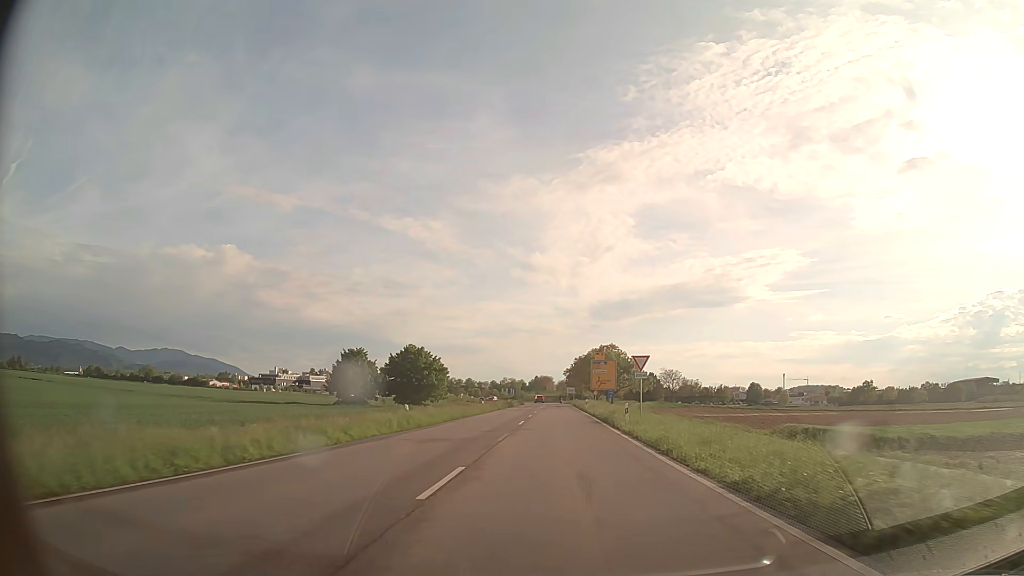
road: secondary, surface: asphalt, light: Day
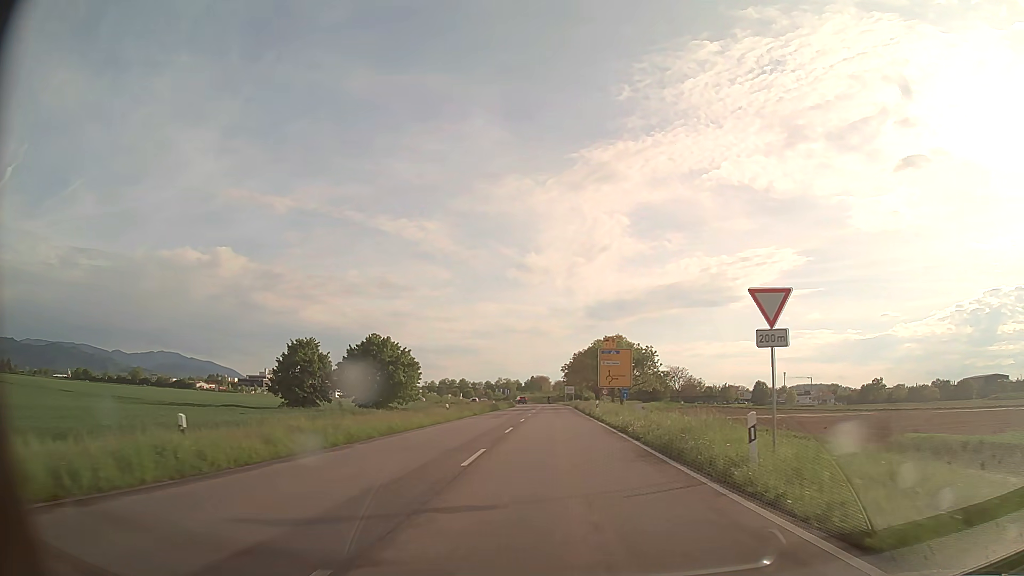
(0.0, +19.4) m; 0°
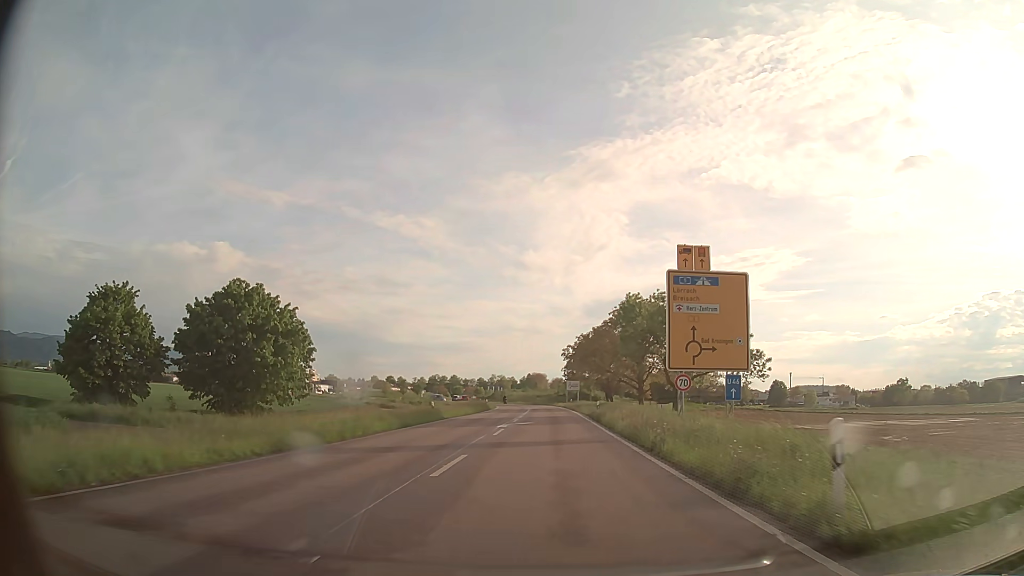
(+0.1, +37.8) m; 0°
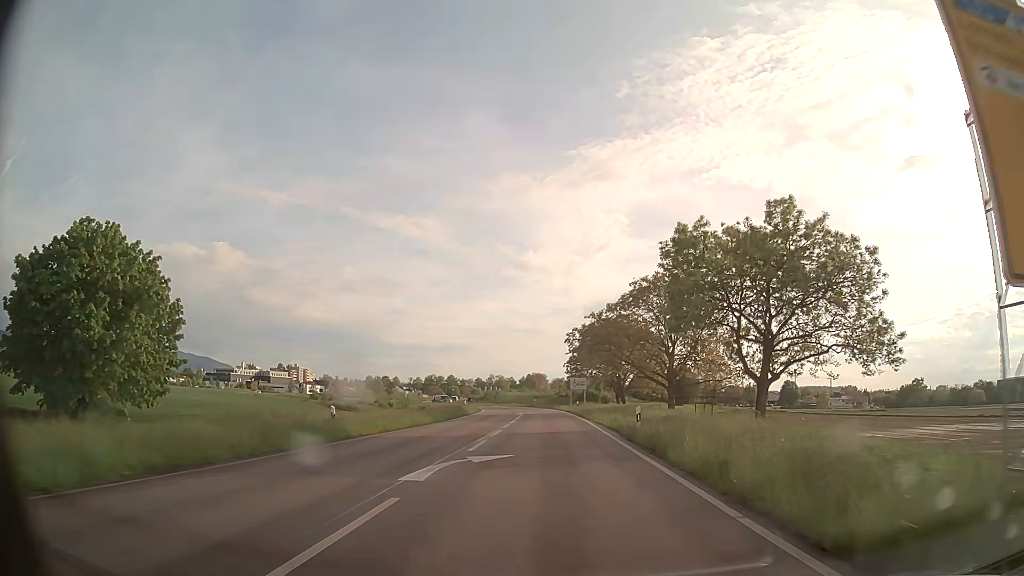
(0.0, +18.4) m; 0°
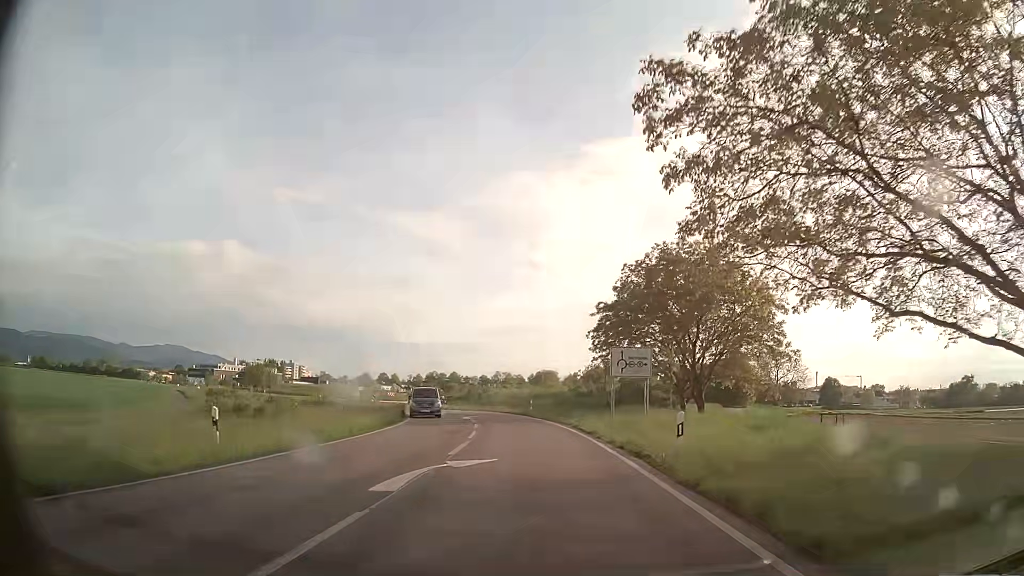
(-0.2, +43.0) m; -1°
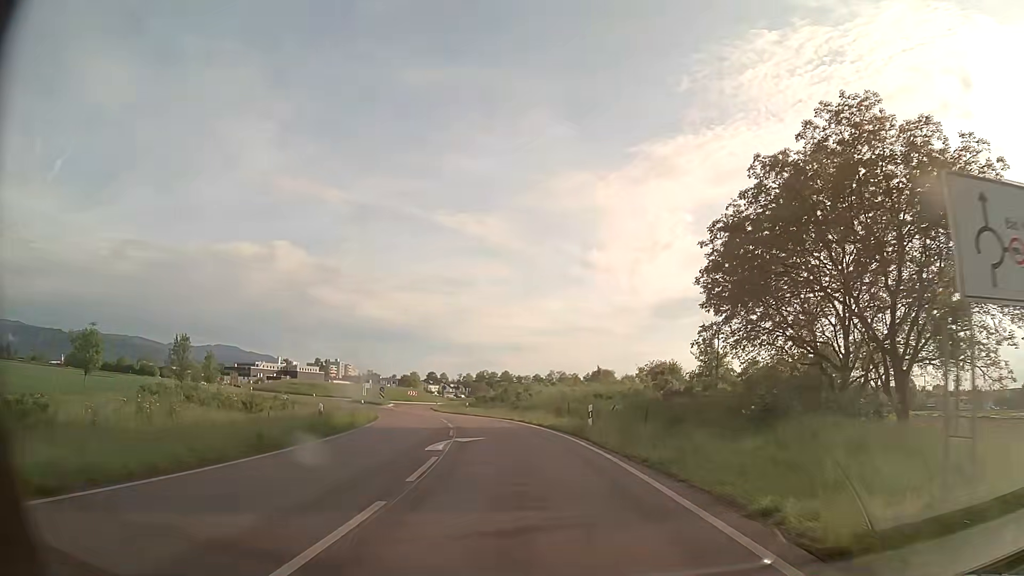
(-0.8, +23.2) m; -5°
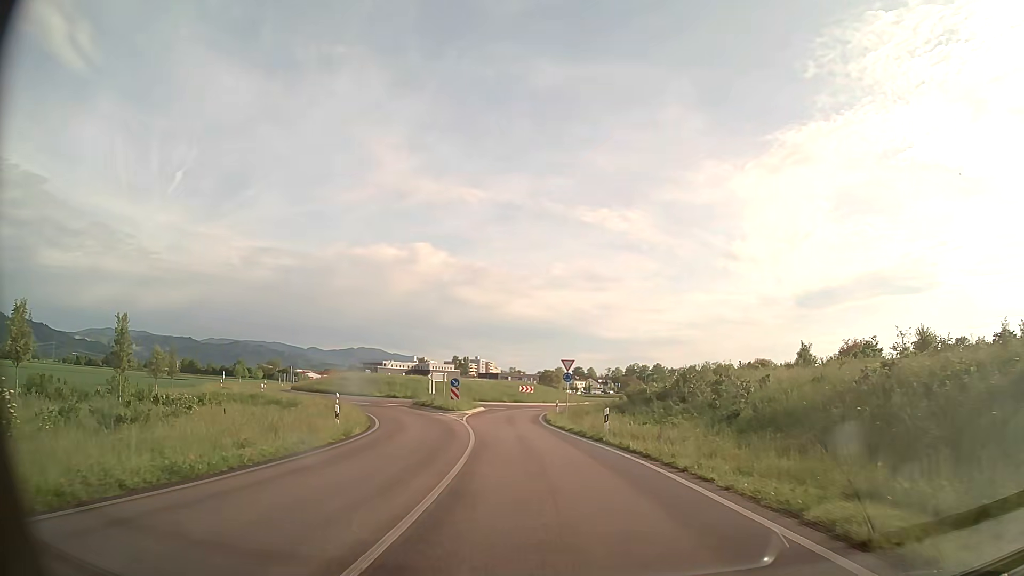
(-3.7, +34.3) m; -13°
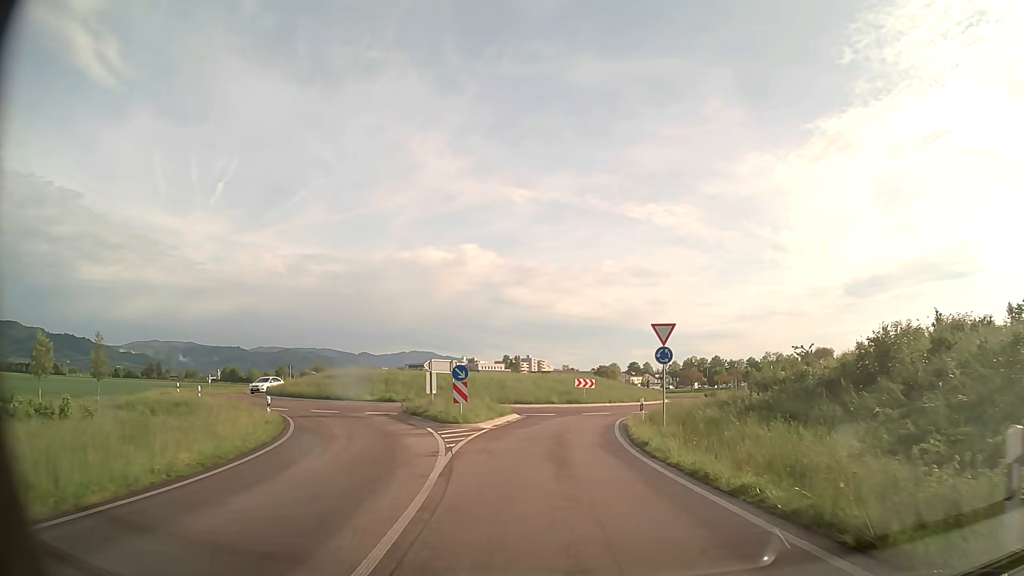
(-0.9, +18.6) m; -4°
(0, +10) (0, +20) (+2, +30) (+5, +39) (+10, +48) (+16, +56) (+23, +63) (+31, +69) (+39, +76) (+46, +83) m
